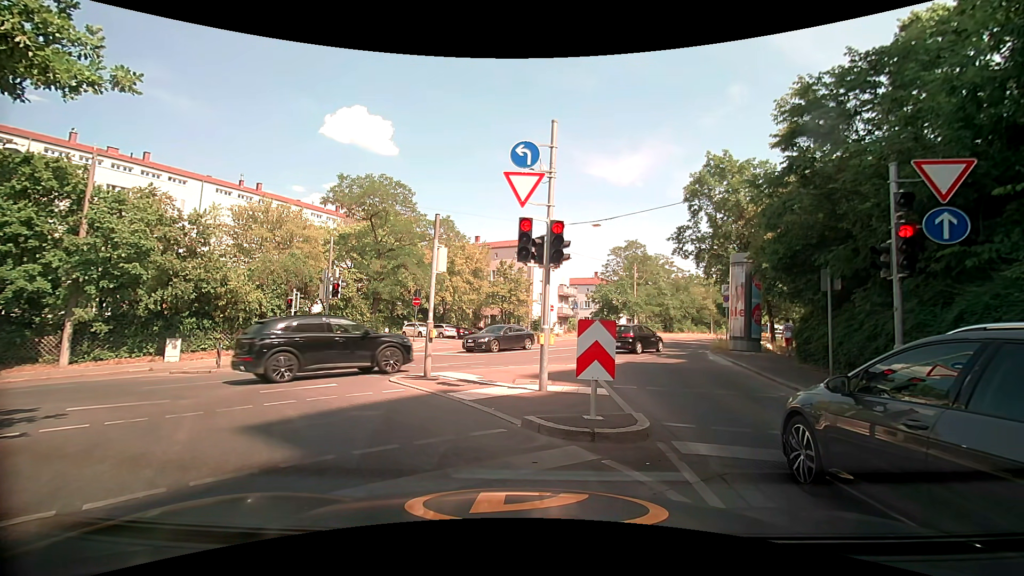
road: secondary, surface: asphalt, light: Day
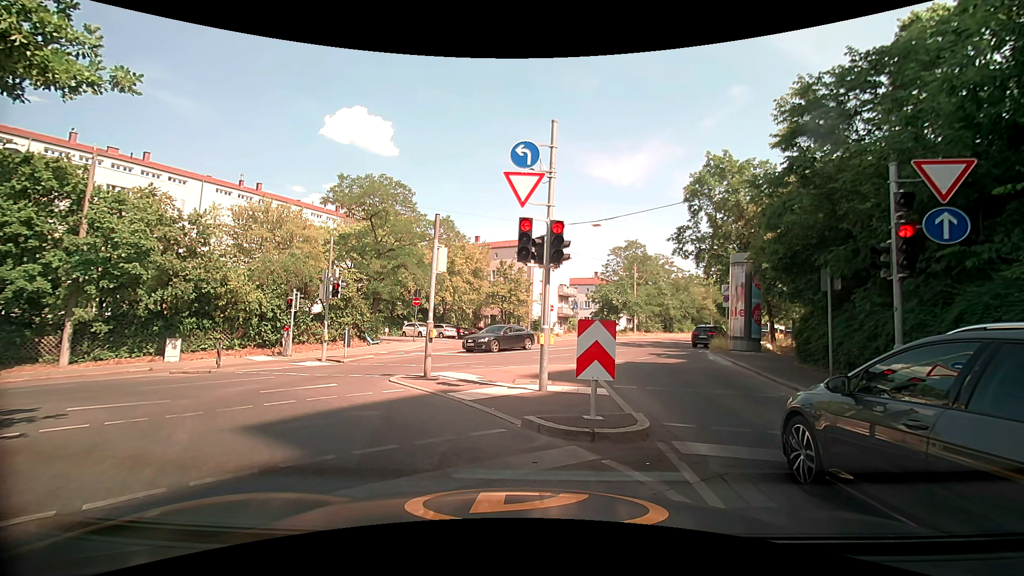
(0.0, 0.0) m; 0°
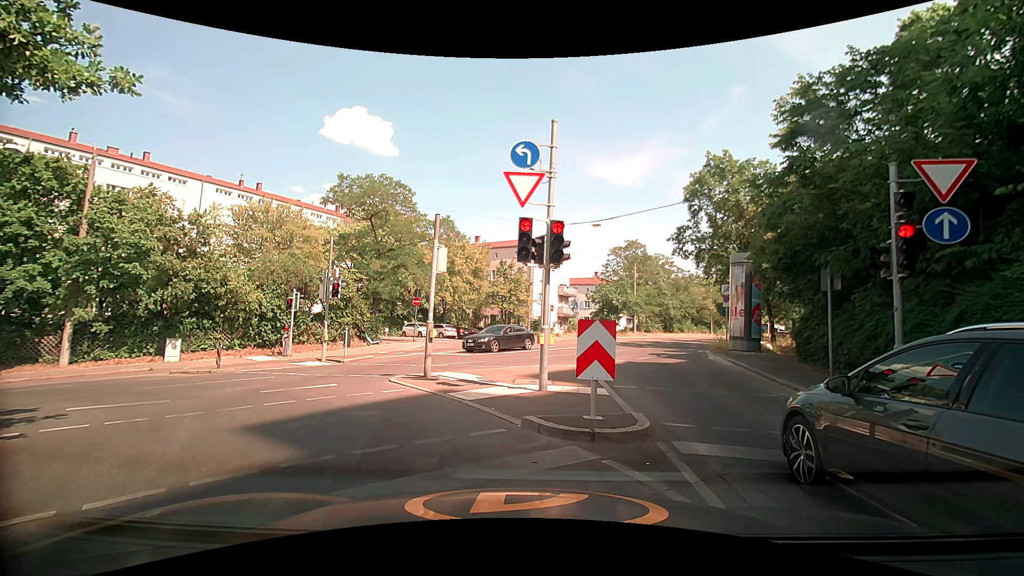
(0.0, 0.0) m; 0°
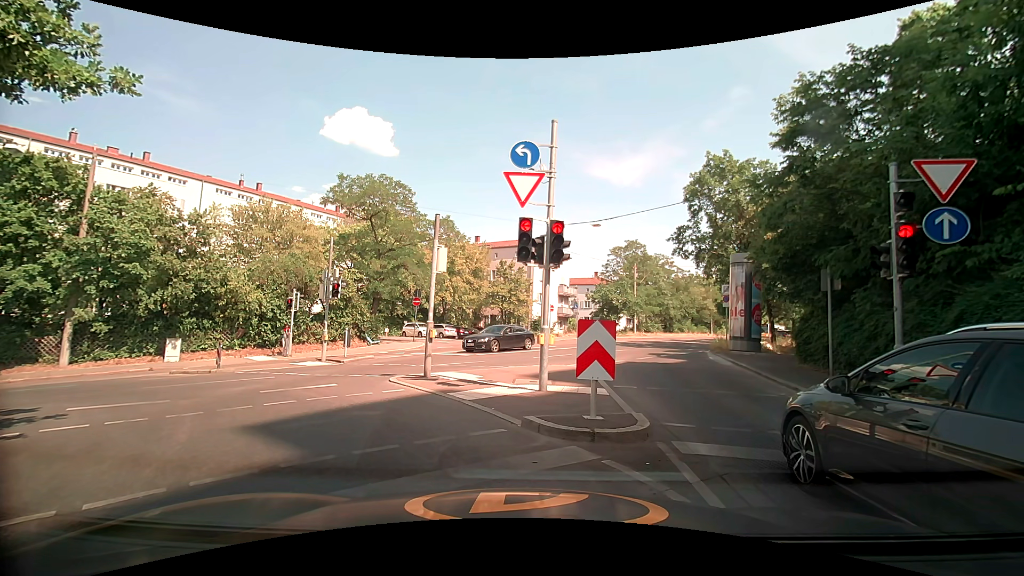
(0.0, 0.0) m; 0°
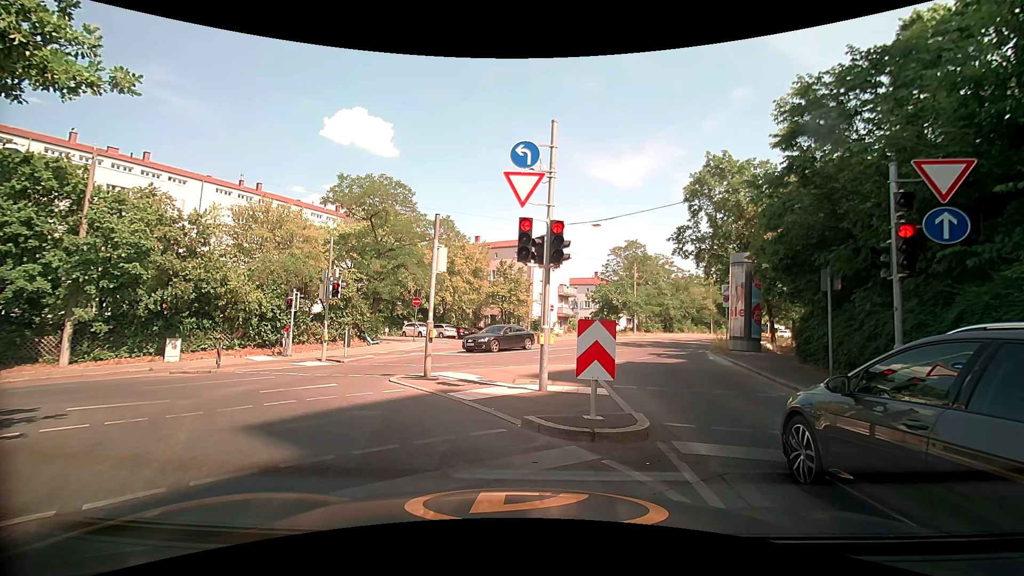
(0.0, 0.0) m; 0°
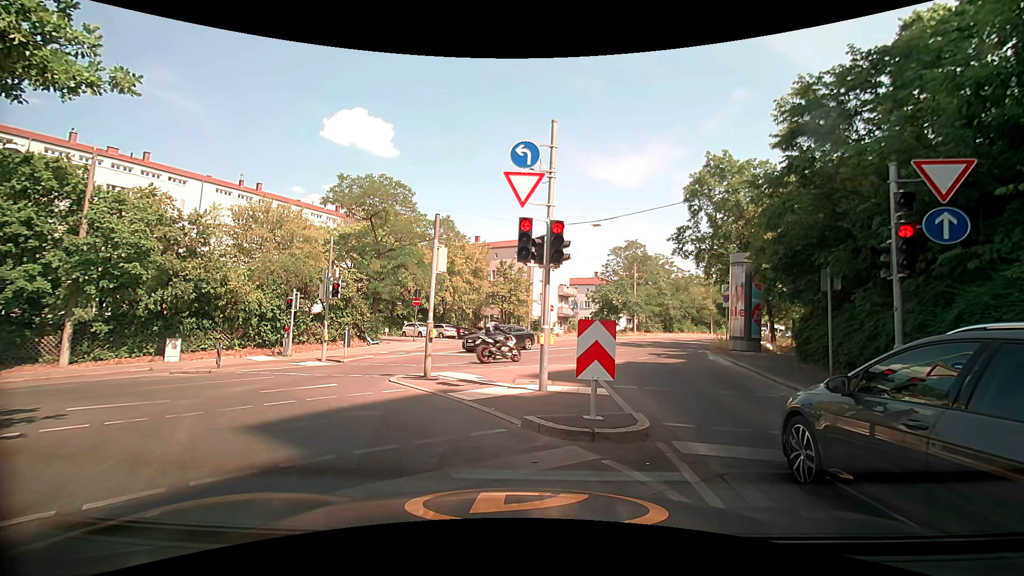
(0.0, 0.0) m; 0°
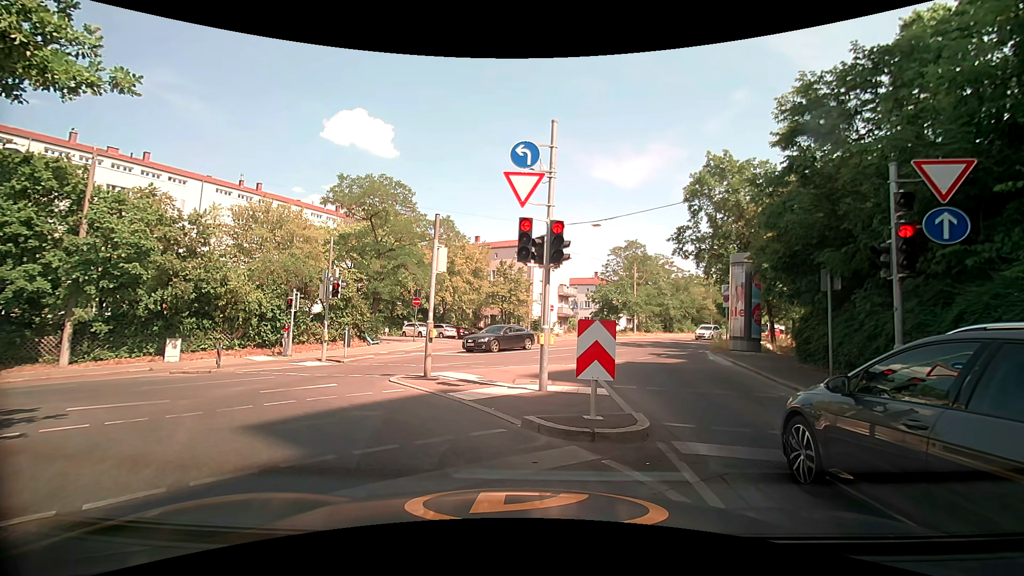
(0.0, 0.0) m; 0°
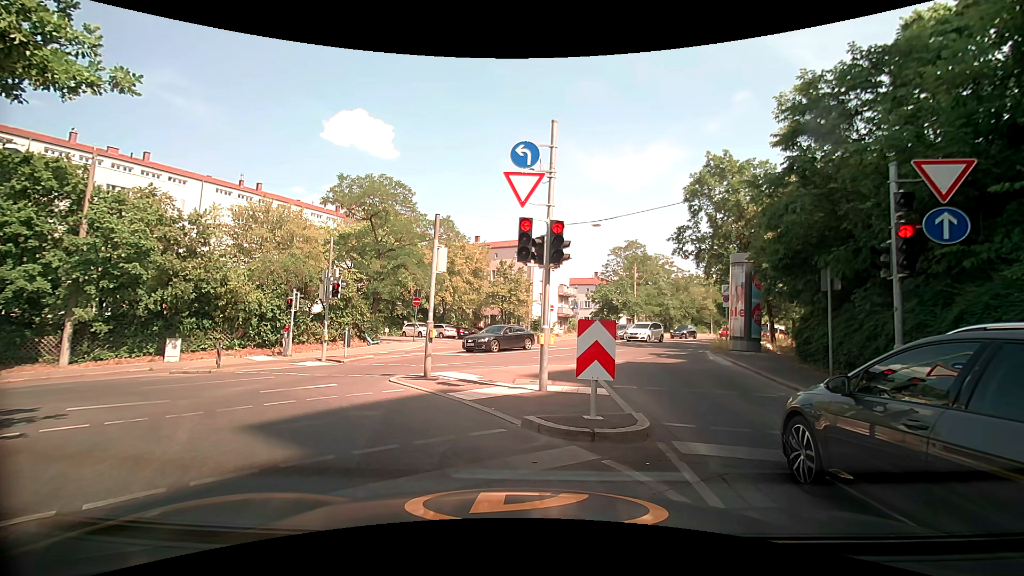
(0.0, 0.0) m; 0°
